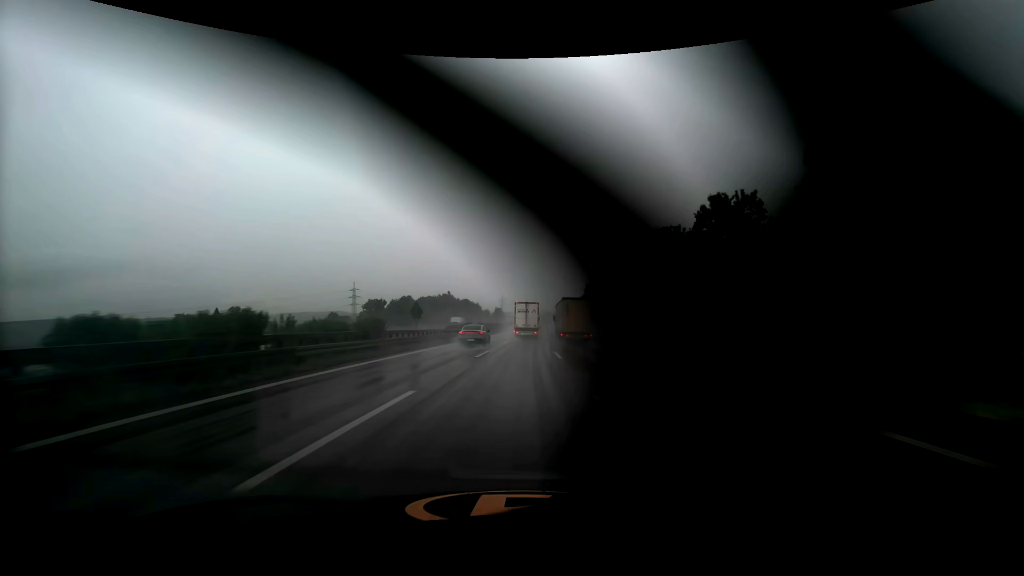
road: motorway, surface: asphalt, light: Day
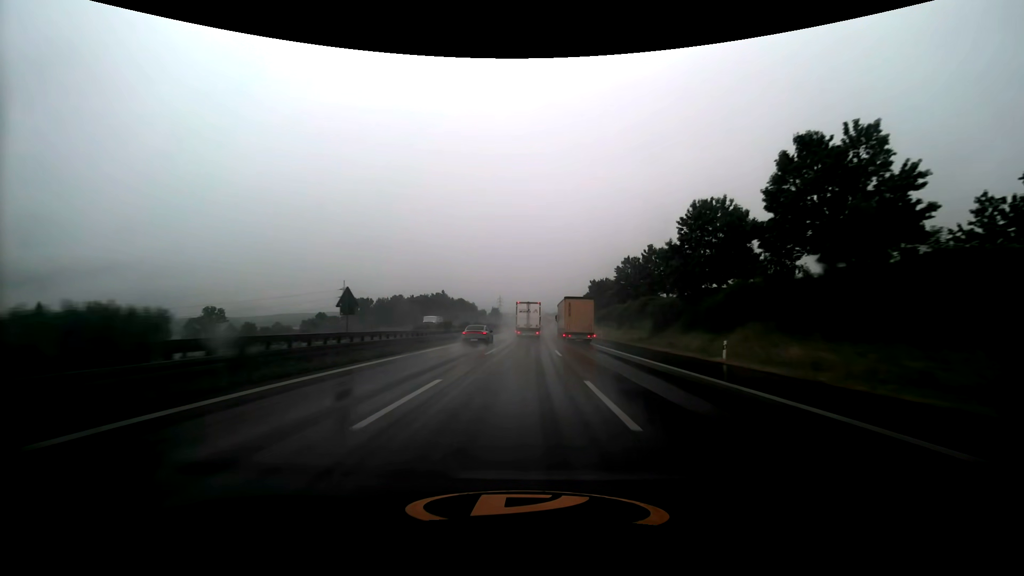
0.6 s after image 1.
(0.0, +15.7) m; 0°
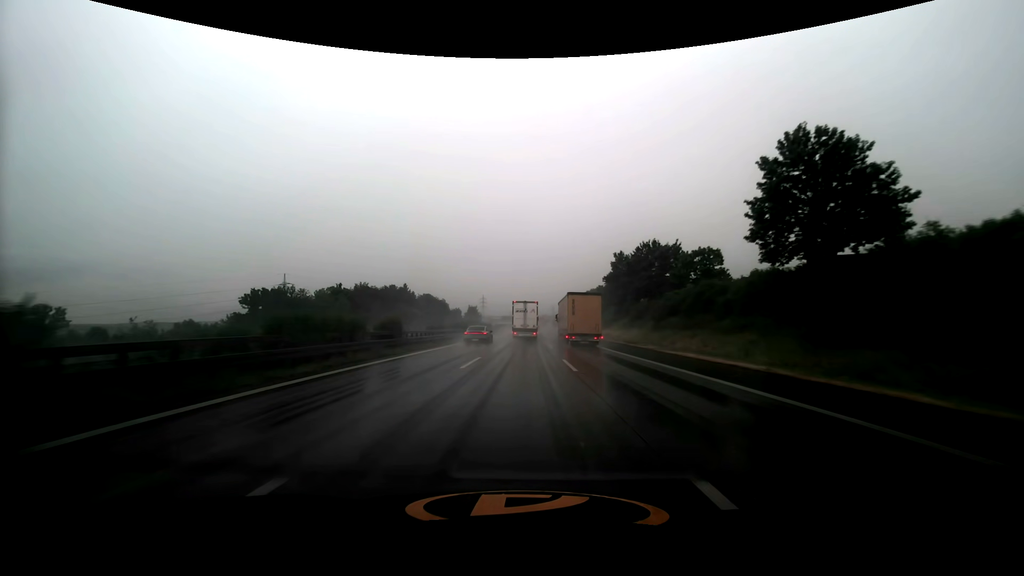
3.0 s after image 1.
(+0.9, +62.8) m; +2°
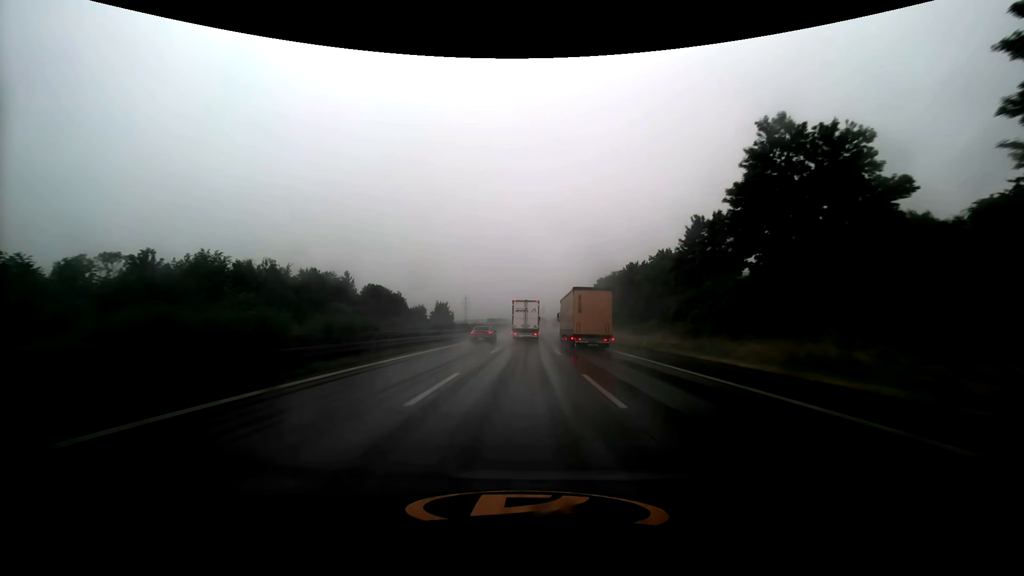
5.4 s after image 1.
(+0.5, +62.2) m; +1°
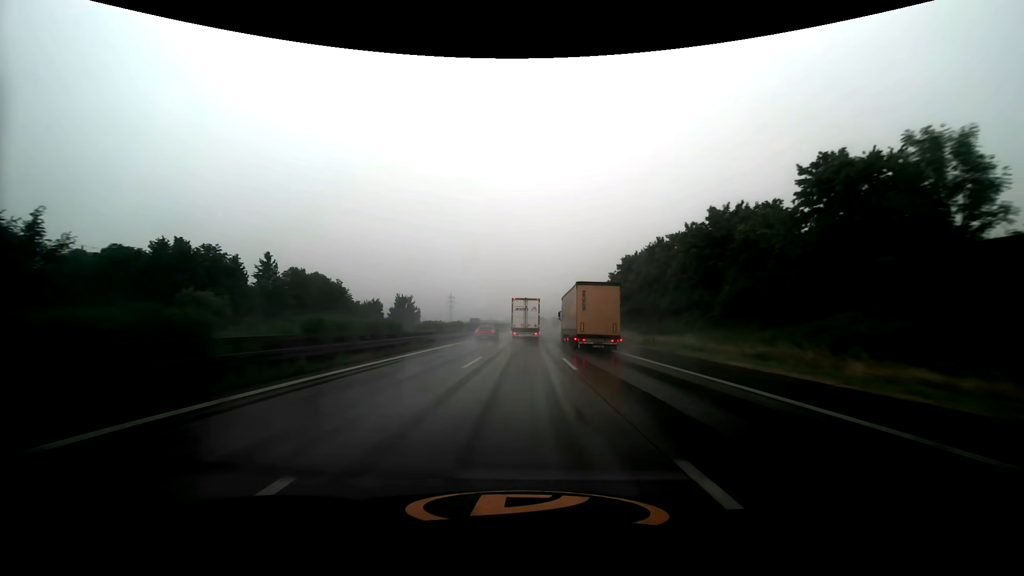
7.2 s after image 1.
(+0.4, +46.4) m; +1°
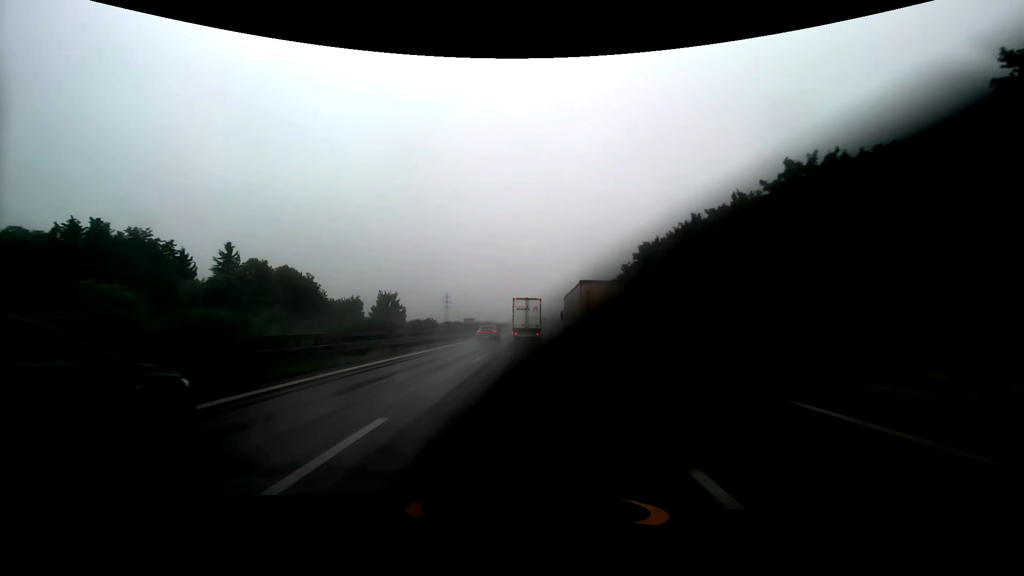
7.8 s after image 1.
(0.0, +15.4) m; 0°
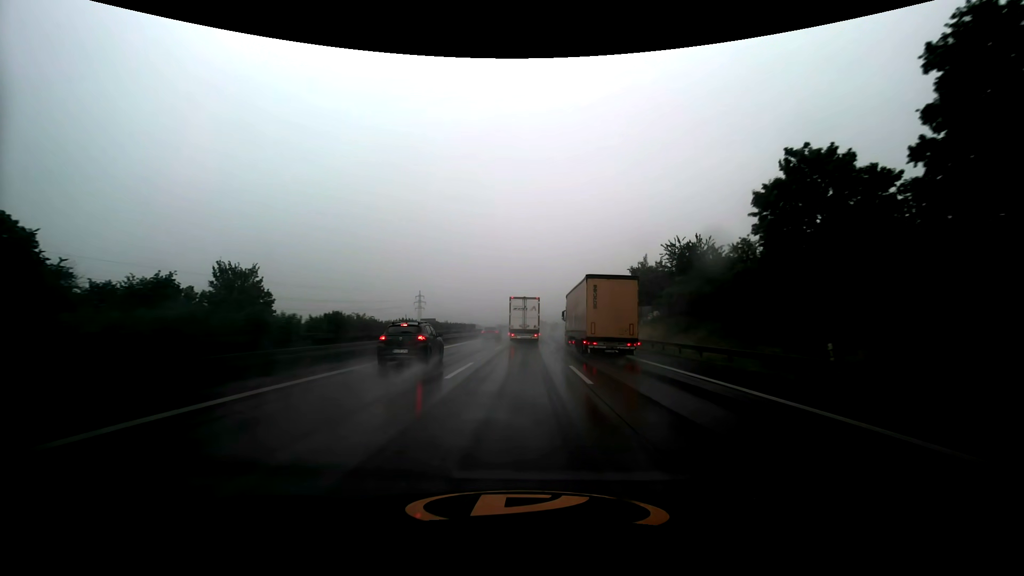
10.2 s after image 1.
(+0.7, +60.1) m; +1°
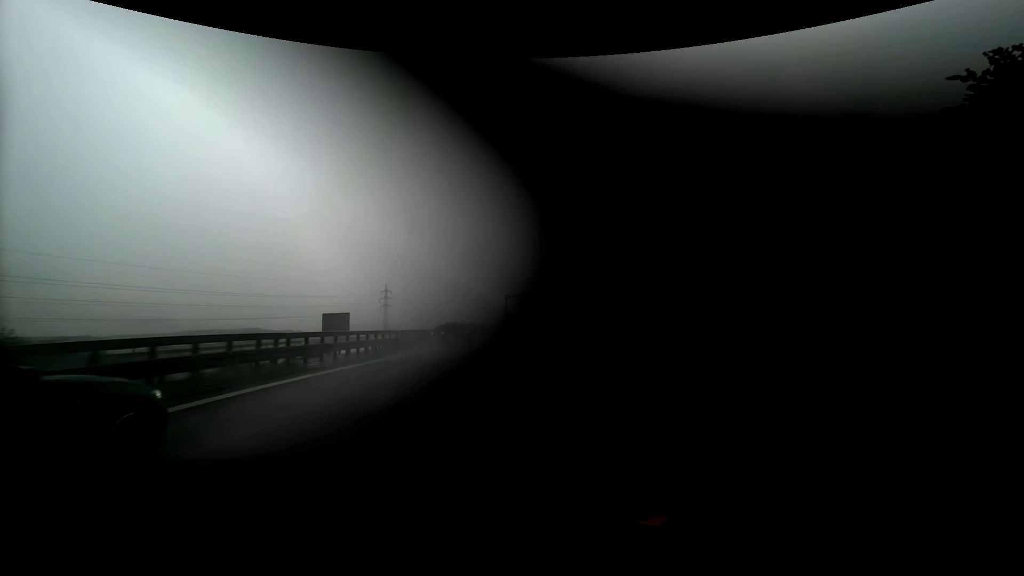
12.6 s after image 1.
(+0.7, +58.3) m; +1°
(0, +10) (0, +20) (0, +30) (0, +40) (0, +50) (+1, +60) (+1, +70) (+1, +80) (+2, +90) (+3, +100) m
